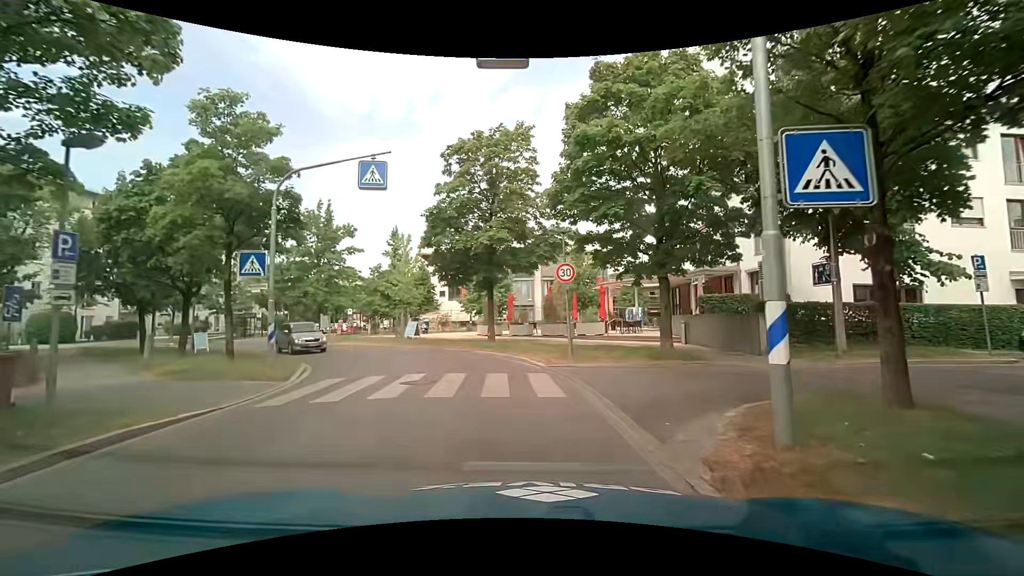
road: residential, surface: asphalt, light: Day
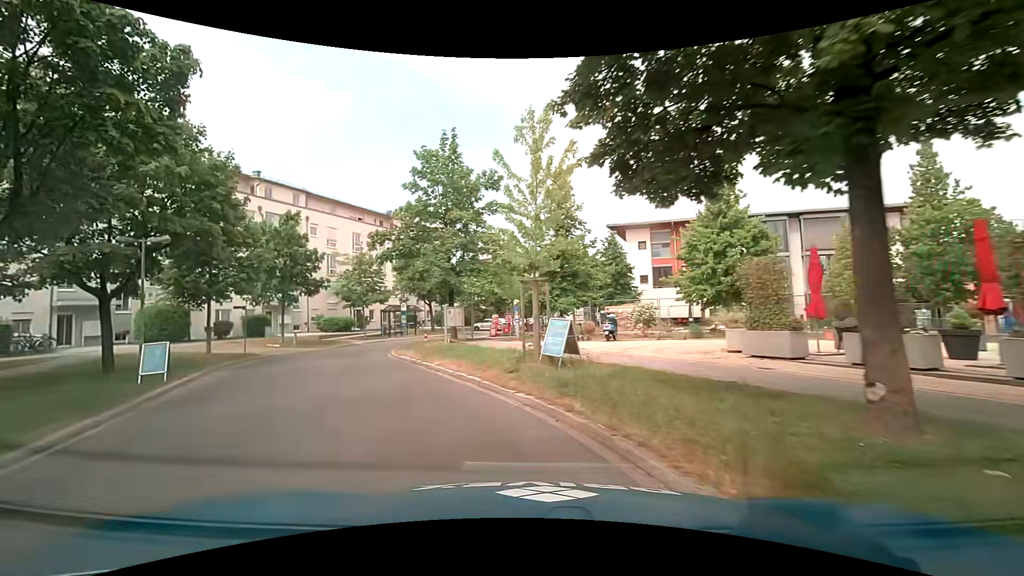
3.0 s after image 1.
(-2.1, +18.6) m; -22°
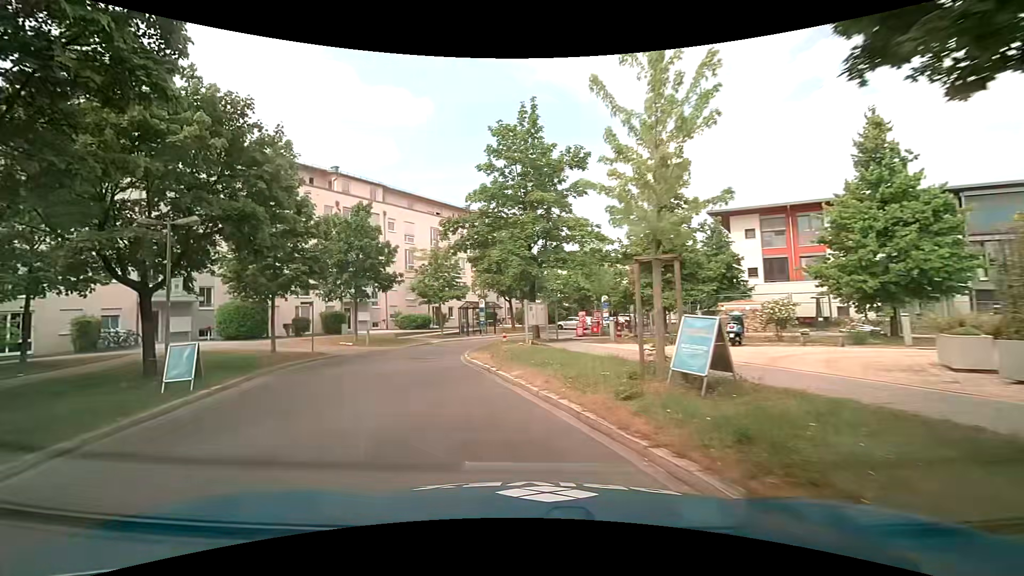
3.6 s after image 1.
(-0.3, +3.7) m; -9°
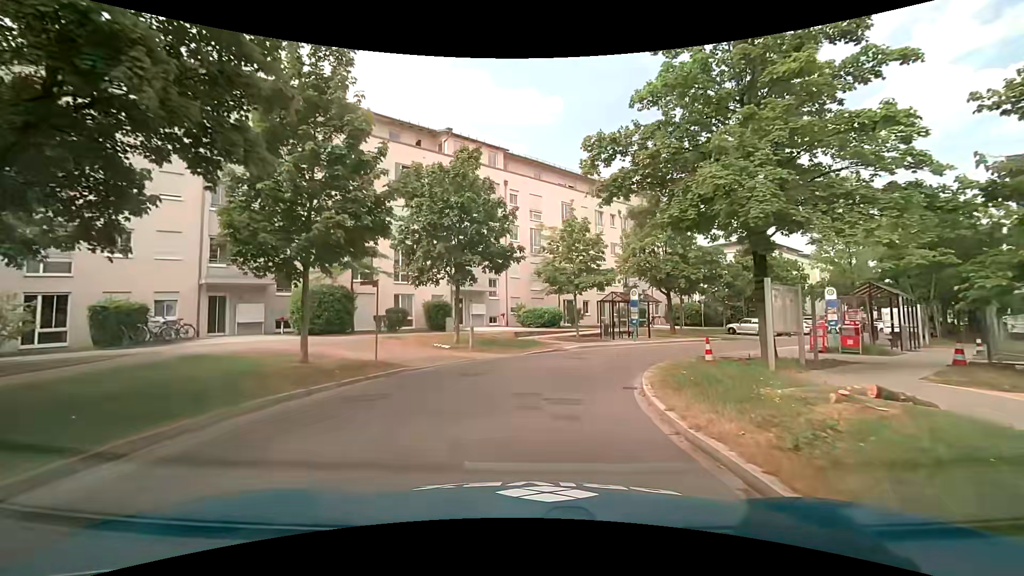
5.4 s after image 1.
(-1.9, +10.8) m; -15°
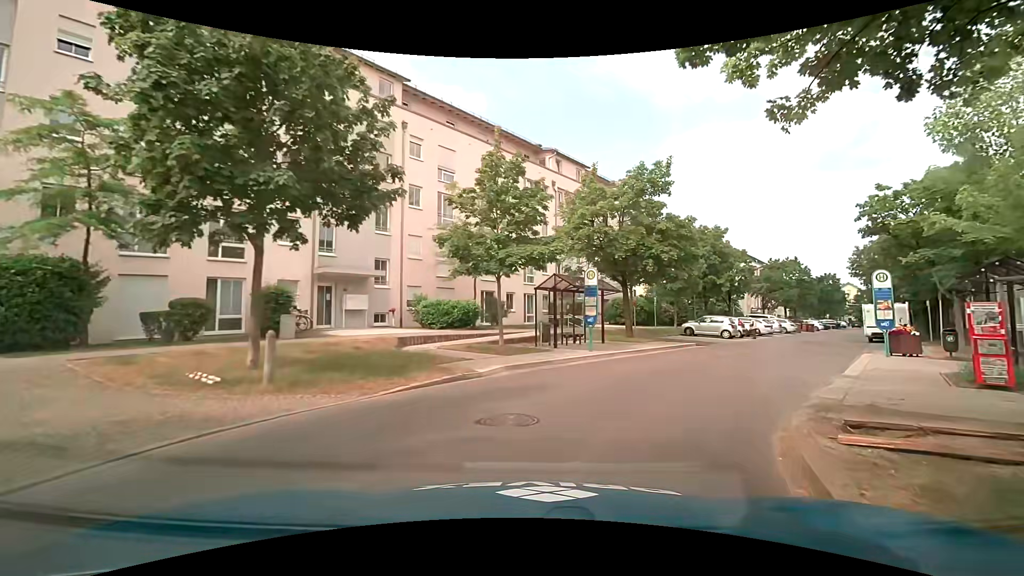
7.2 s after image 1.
(+0.7, +11.0) m; +9°
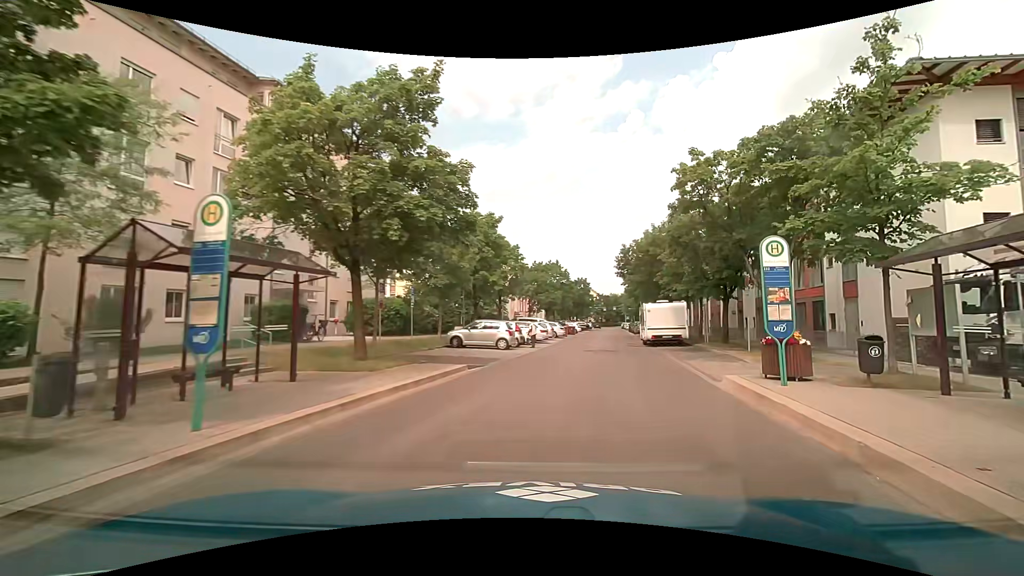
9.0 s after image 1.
(+2.7, +10.7) m; +27°
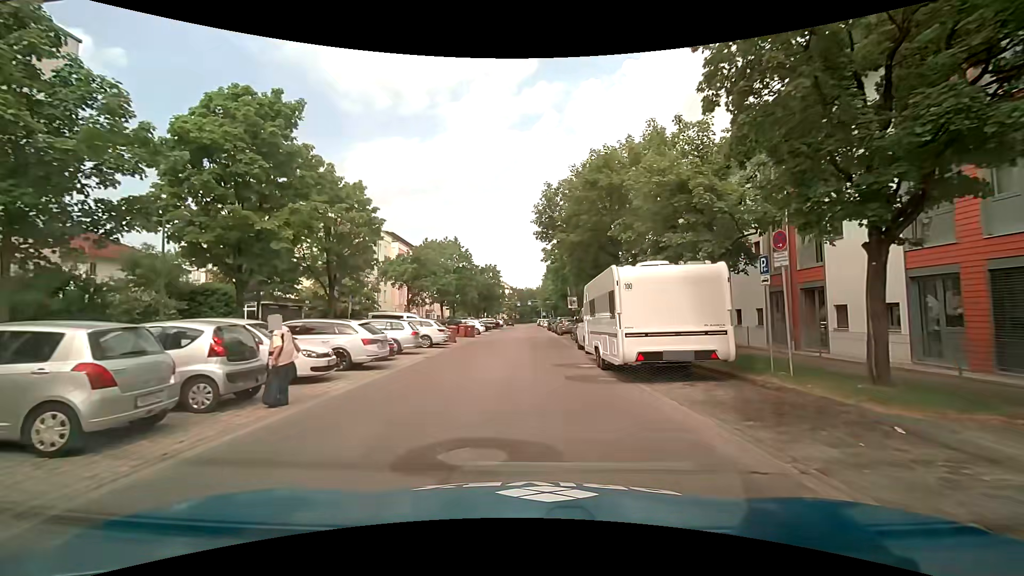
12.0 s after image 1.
(+2.6, +19.3) m; +9°
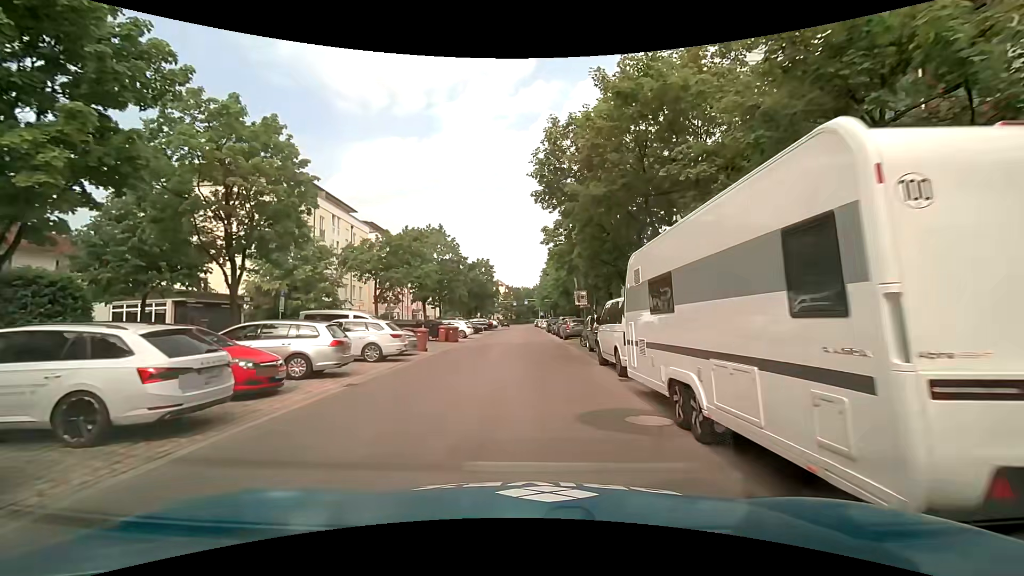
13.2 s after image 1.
(+0.1, +8.1) m; -1°
(0, +10) (0, +20) (+1, +30) (+1, +40) (+1, +50) (+1, +60) (+1, +70) (+1, +80) (+2, +90) (+2, +100) m
